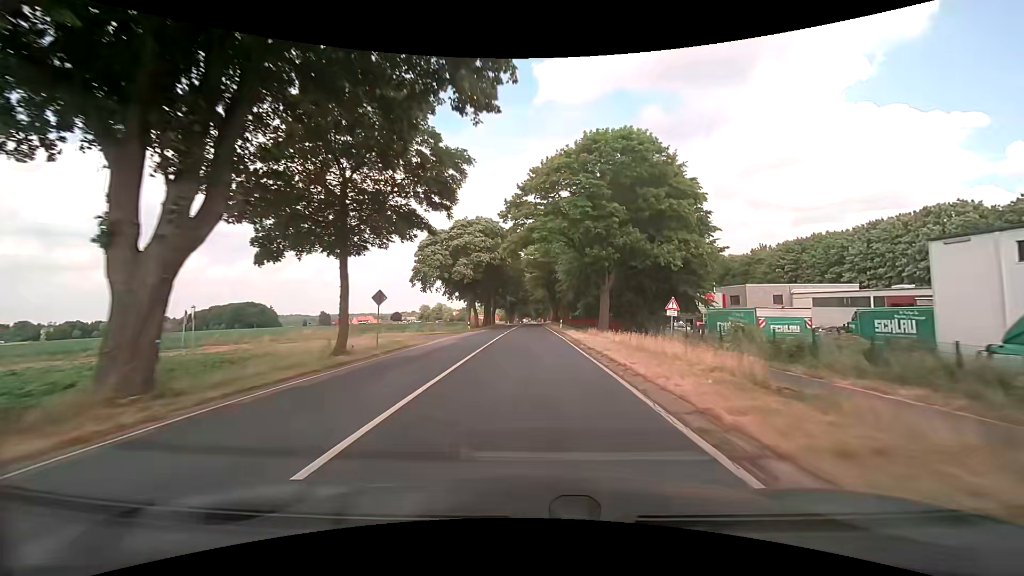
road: secondary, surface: asphalt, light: Day
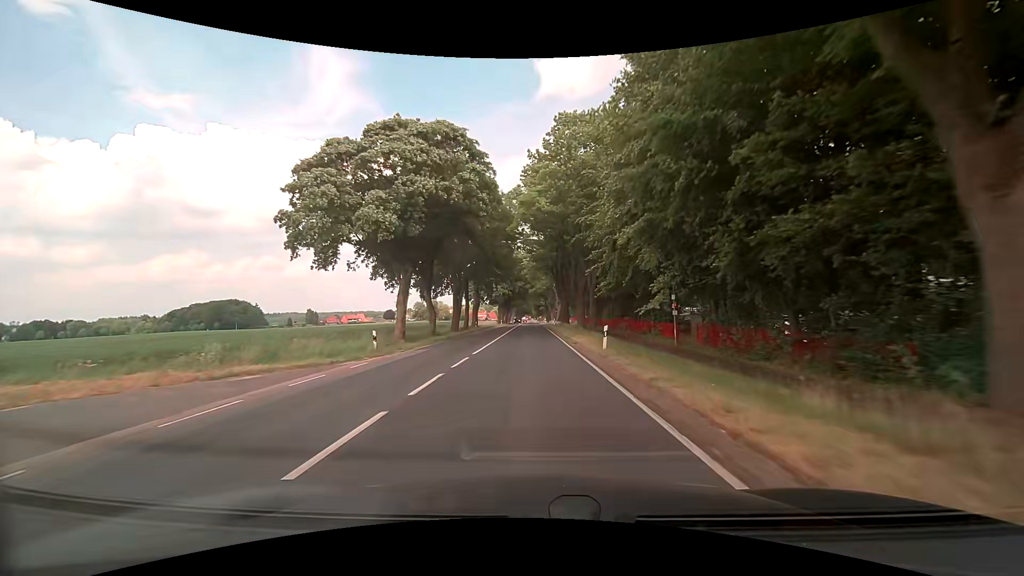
(0.0, +31.8) m; 0°
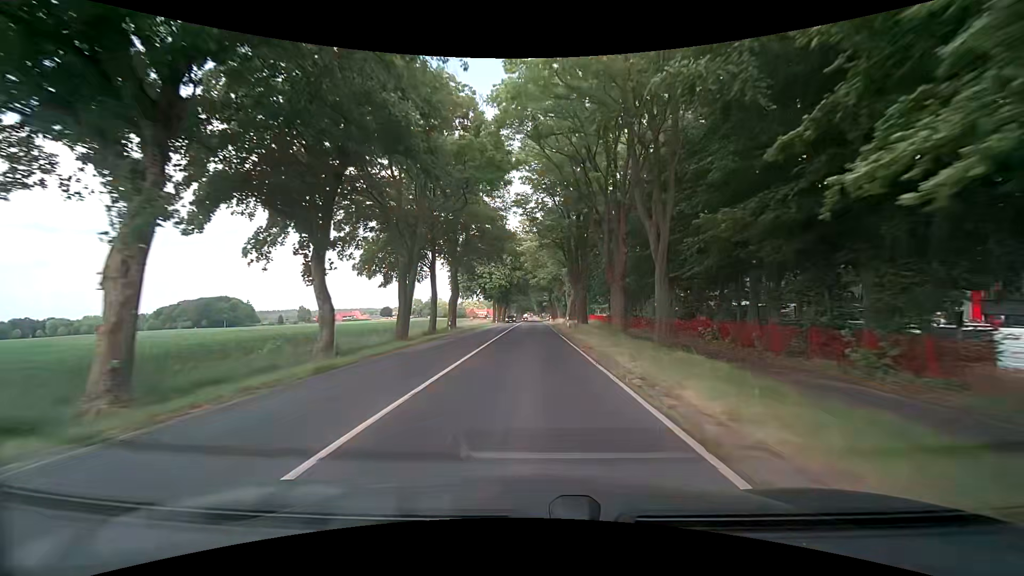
(0.0, +21.3) m; 0°
(0, +10) (0, +20) (0, +30) (0, +40) (0, +50) (0, +60) (0, +70) (0, +80) (0, +90) (0, +100) m
